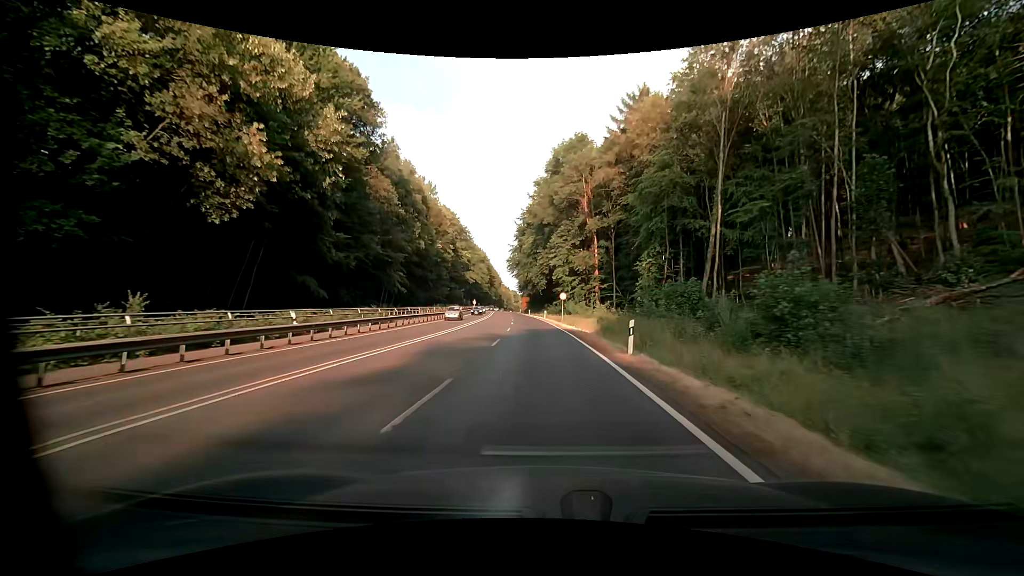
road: primary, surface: asphalt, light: Day
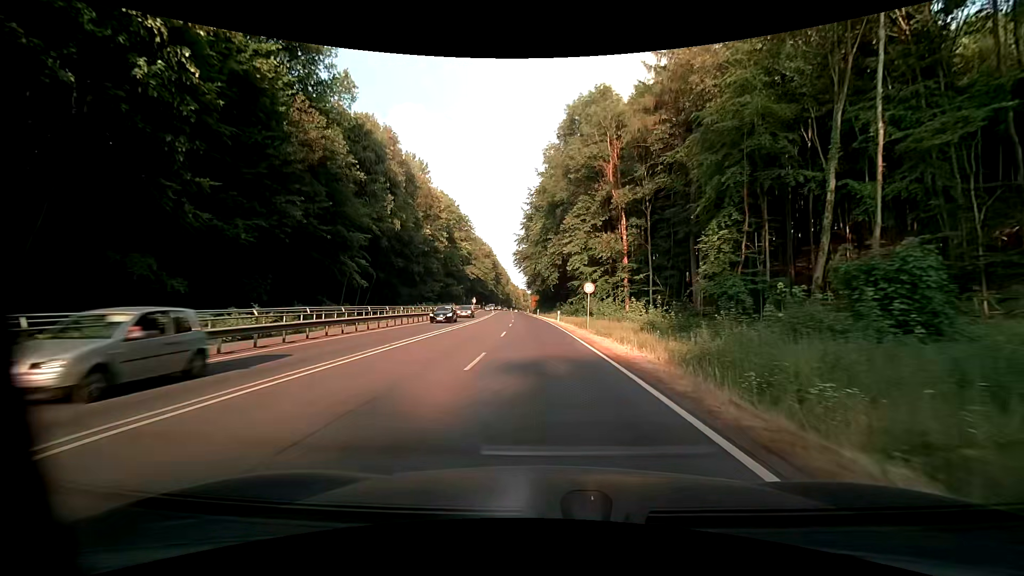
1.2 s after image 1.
(-0.1, +18.7) m; -1°
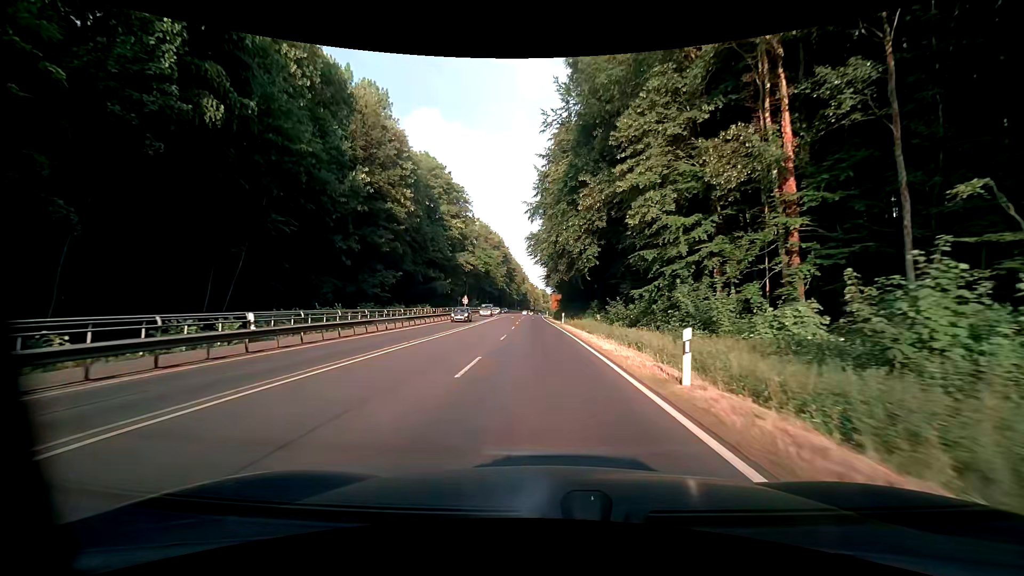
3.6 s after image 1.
(-0.8, +37.2) m; -3°
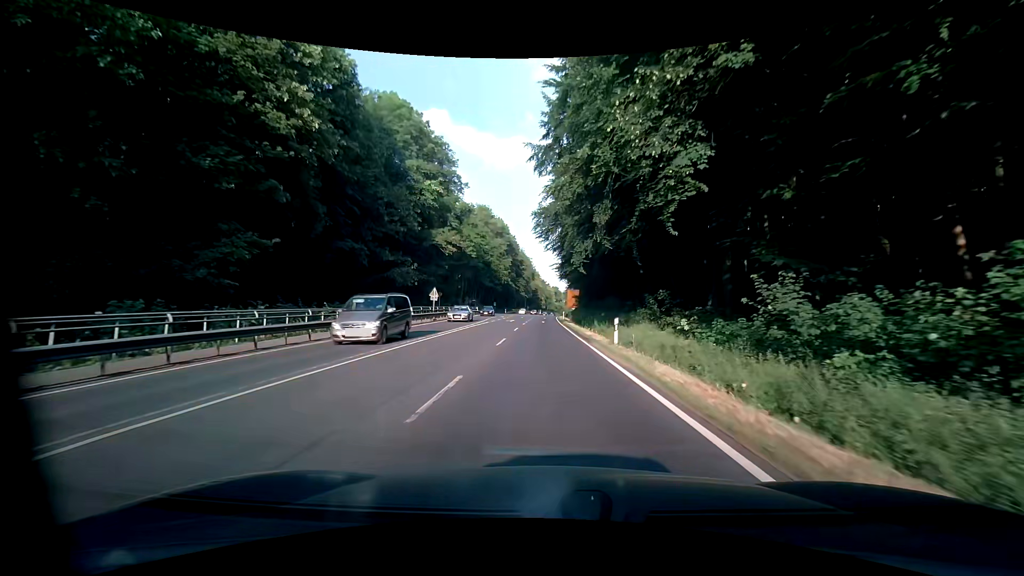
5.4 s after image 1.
(-0.2, +28.1) m; -1°
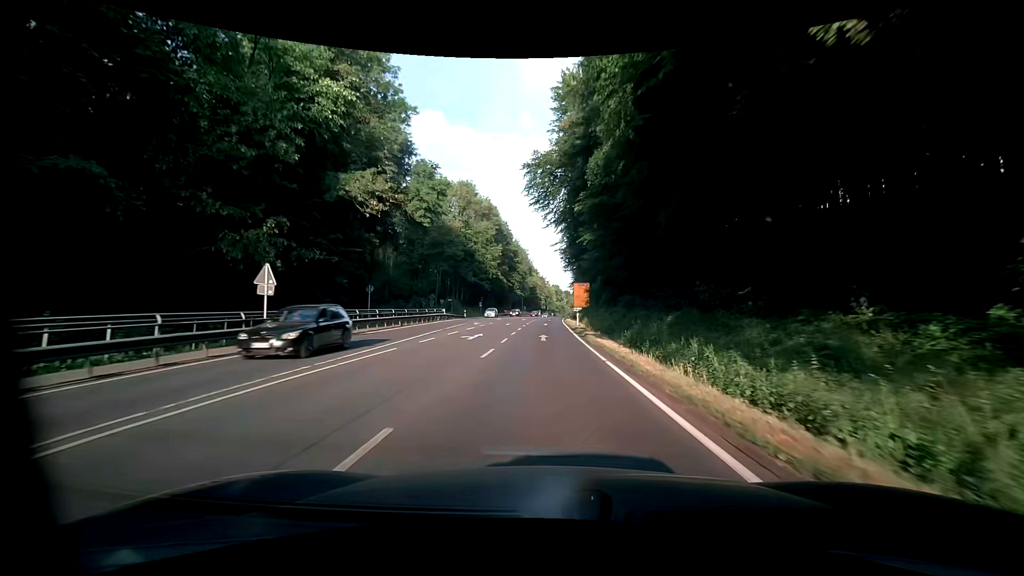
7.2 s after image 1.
(-0.2, +28.3) m; -1°
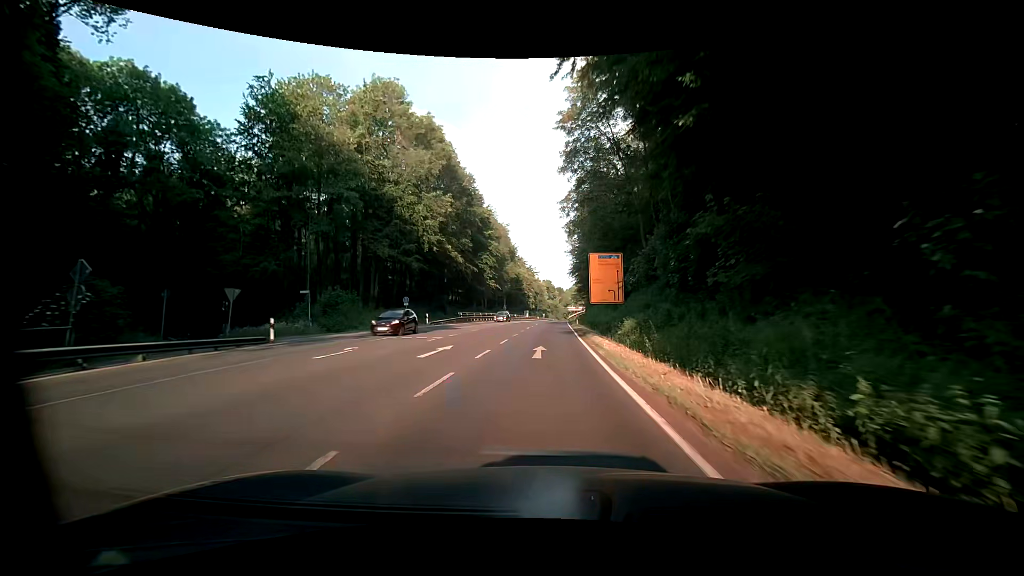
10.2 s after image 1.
(+1.3, +48.2) m; +2°
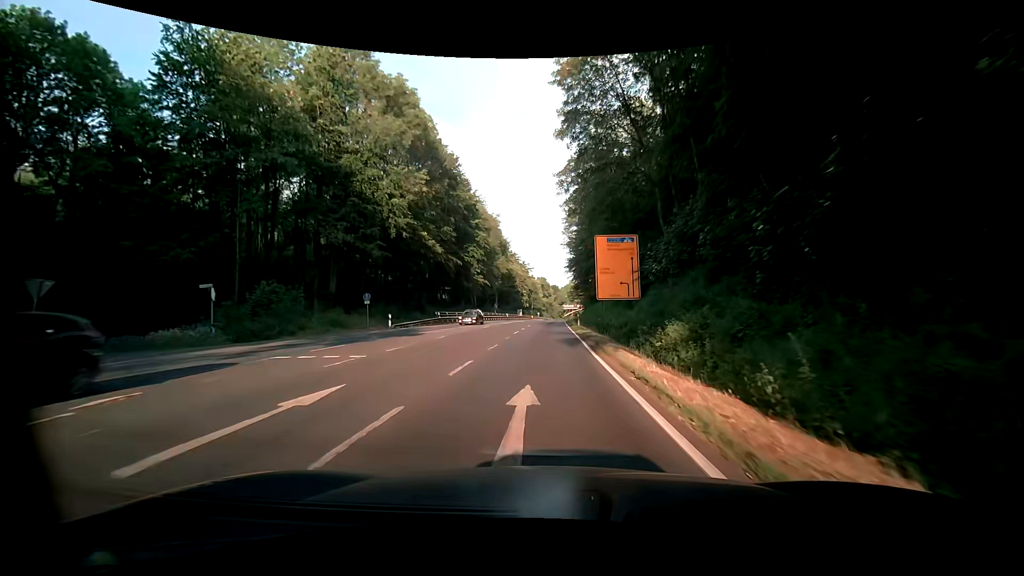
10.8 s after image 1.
(0.0, +9.8) m; 0°
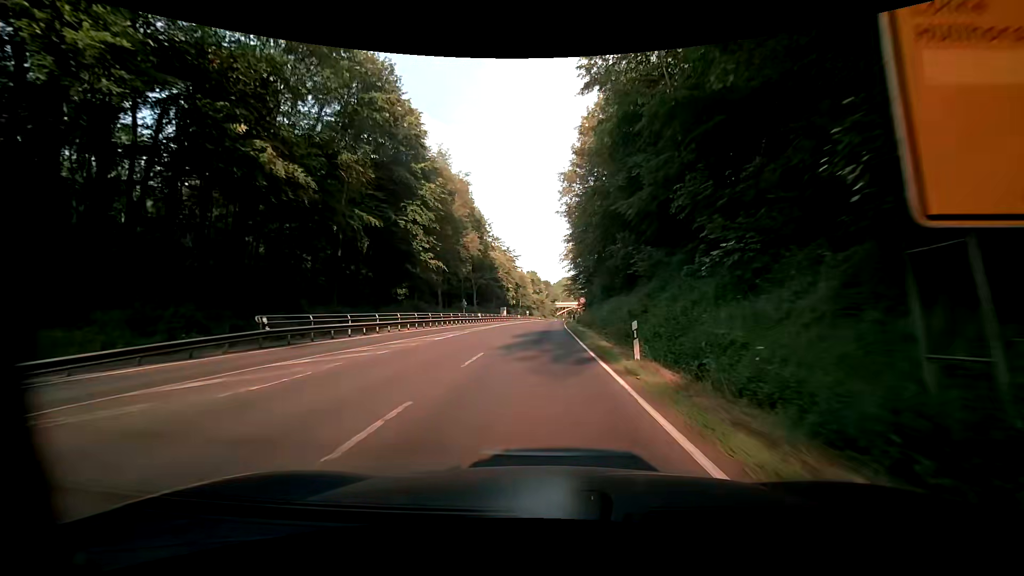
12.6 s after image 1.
(+0.6, +29.8) m; +2°
(0, +10) (0, +20) (0, +30) (0, +40) (0, +50) (0, +60) (0, +70) (0, +80) (+1, +90) (+1, +100) m
